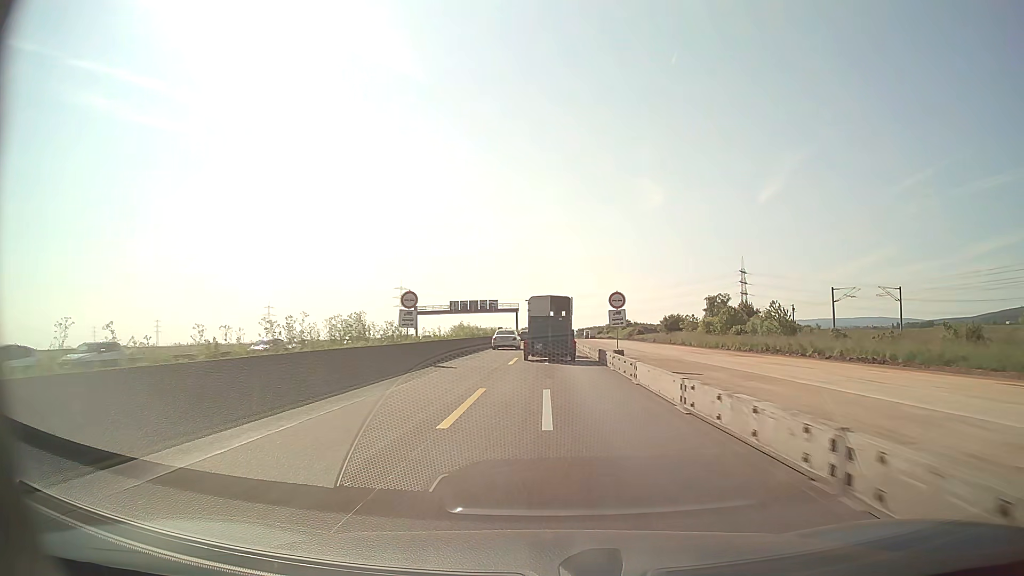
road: motorway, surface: asphalt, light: Day
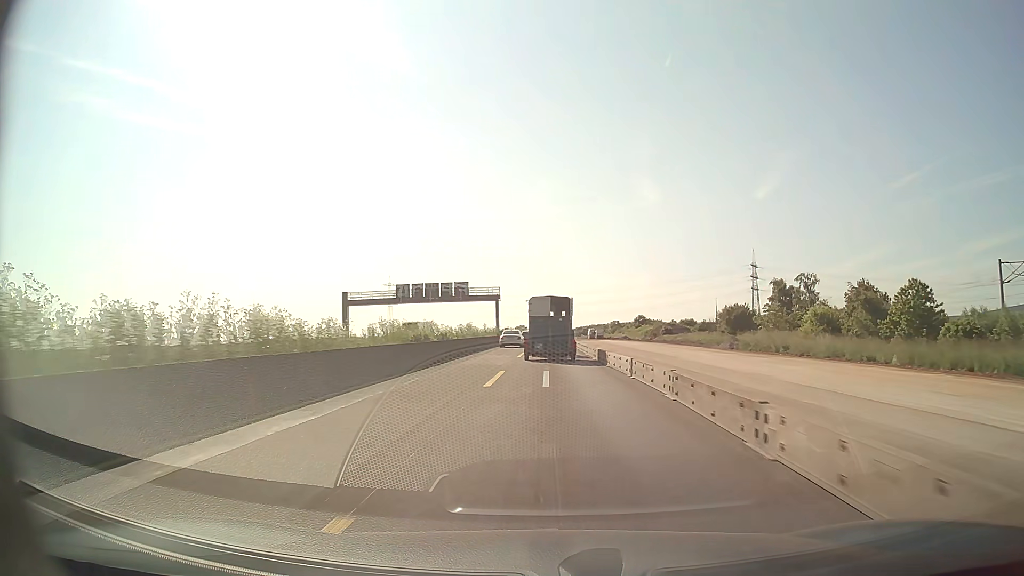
(+0.2, +45.9) m; 0°
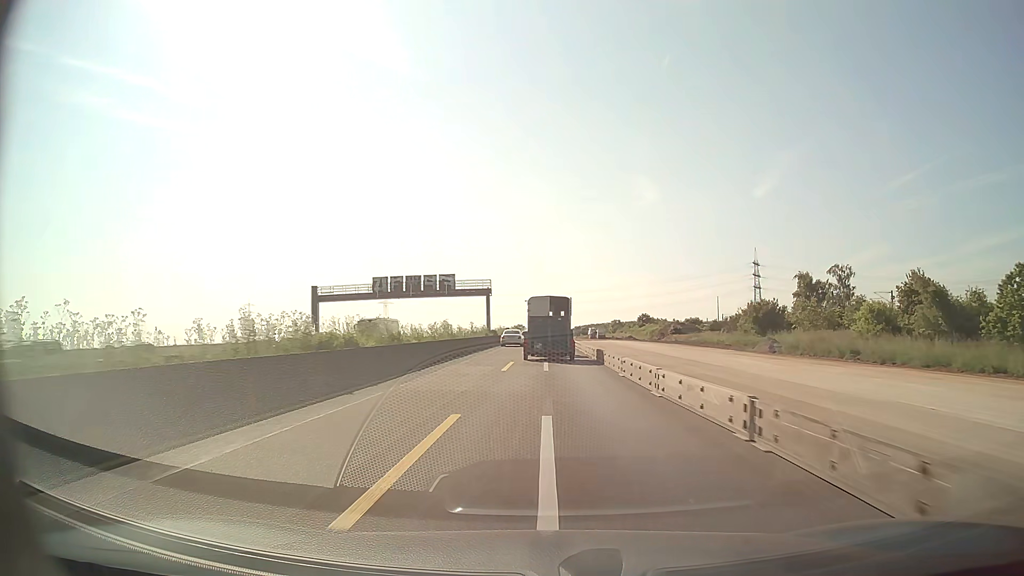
(0.0, +11.5) m; 0°
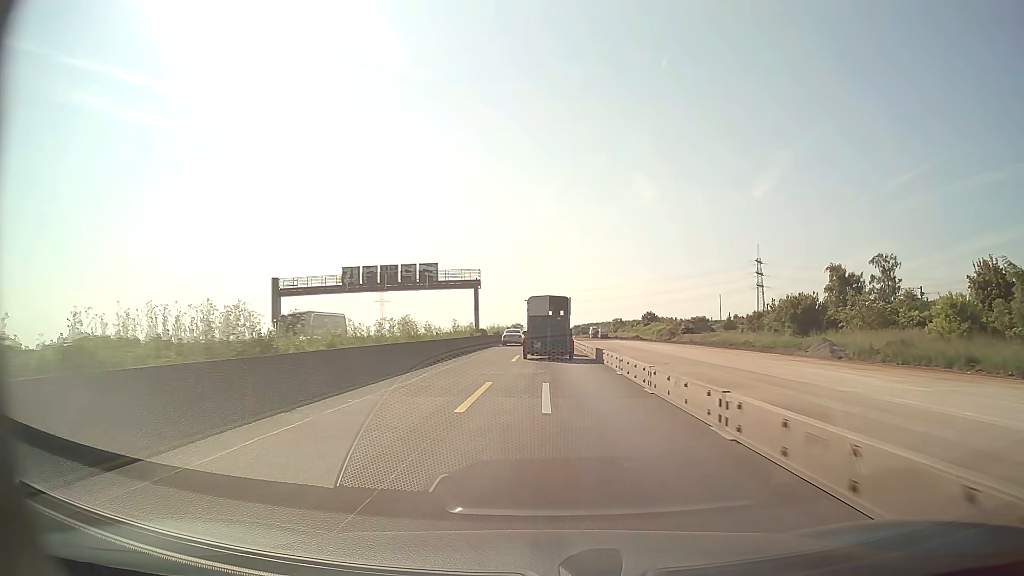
(0.0, +11.5) m; 0°
